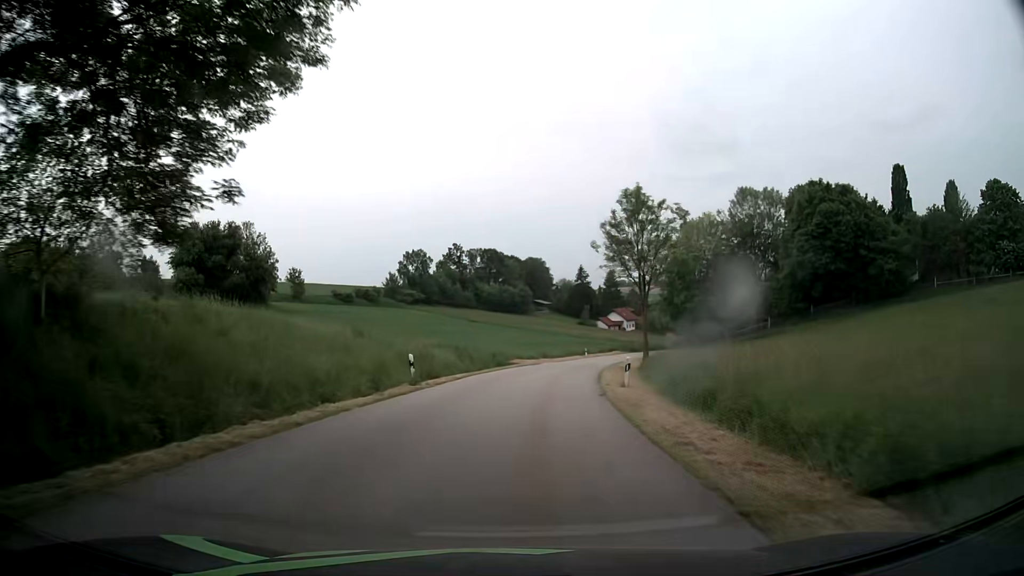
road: tertiary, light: Day
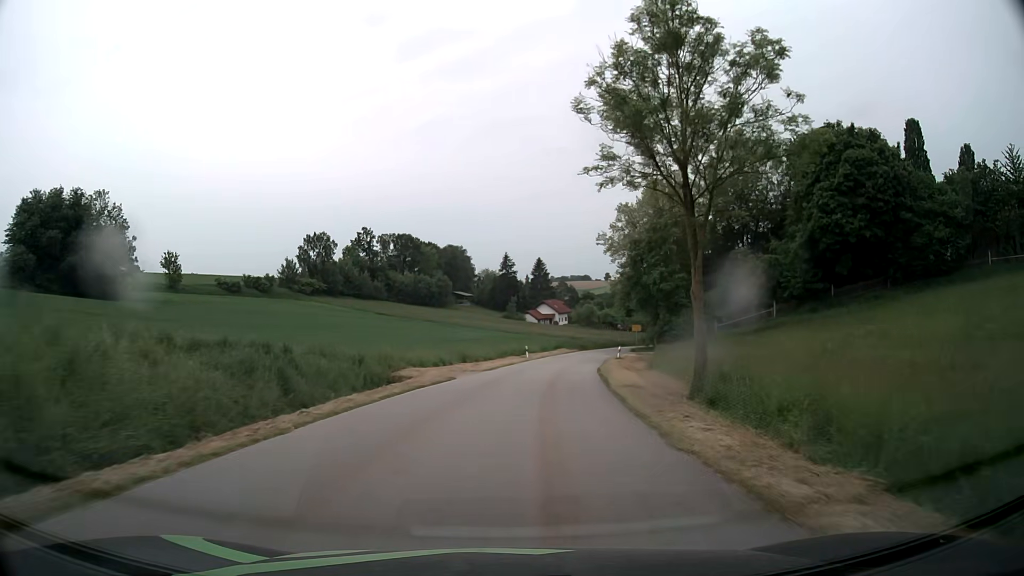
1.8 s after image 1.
(+1.5, +26.3) m; +7°
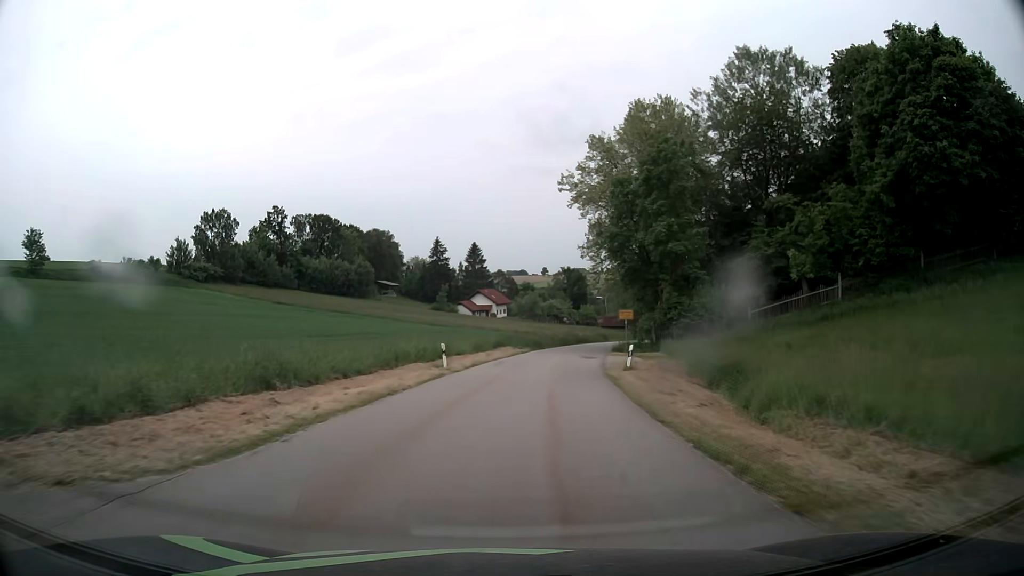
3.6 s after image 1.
(+1.4, +26.2) m; +5°
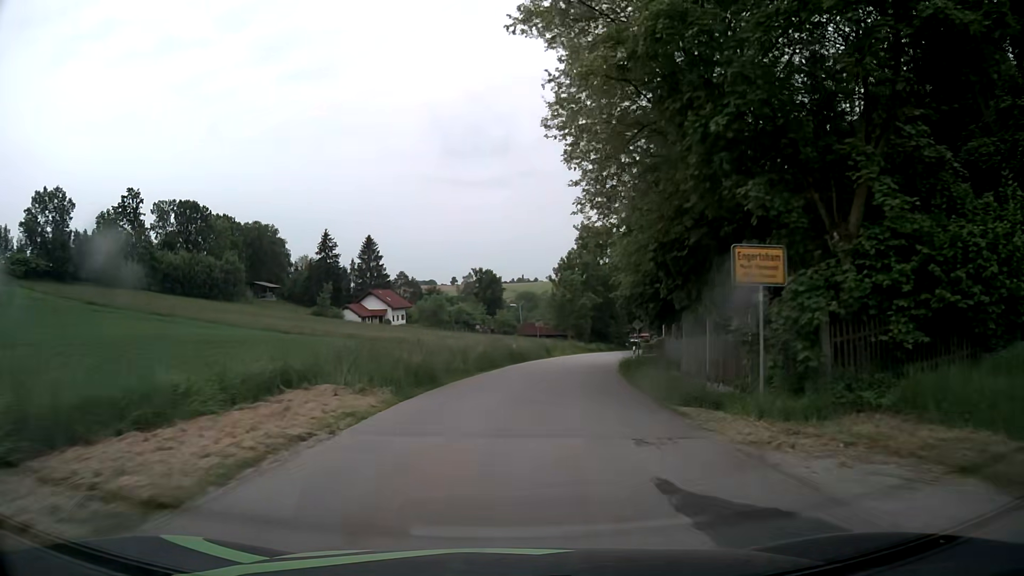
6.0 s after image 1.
(+2.2, +34.0) m; +7°
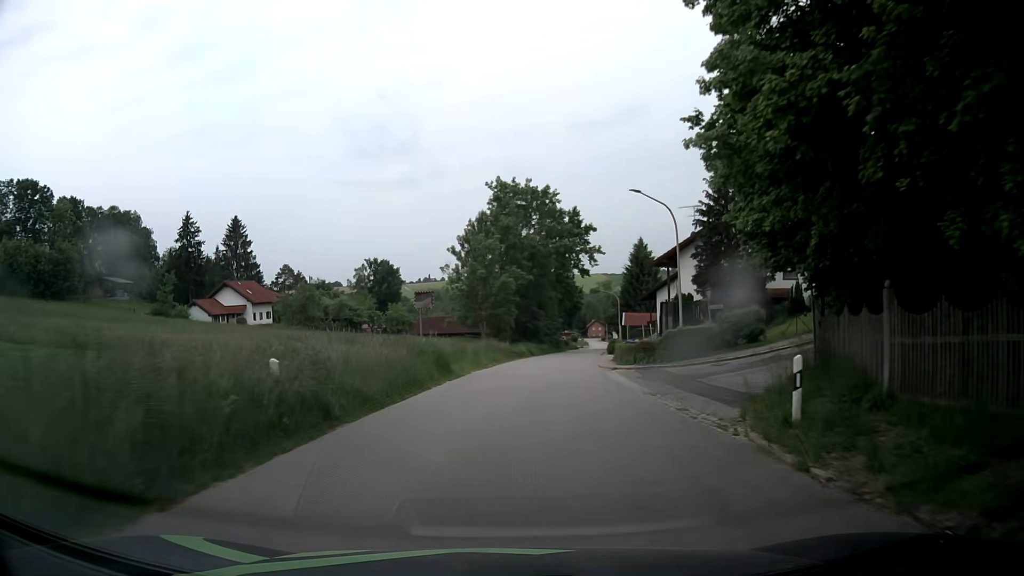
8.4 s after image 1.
(+2.5, +31.7) m; +9°
(0, +10) (0, +20) (+1, +30) (+2, +40) (+3, +50) (+5, +60) (+6, +70) (+8, +80) (+9, +89) (+11, +99) m
